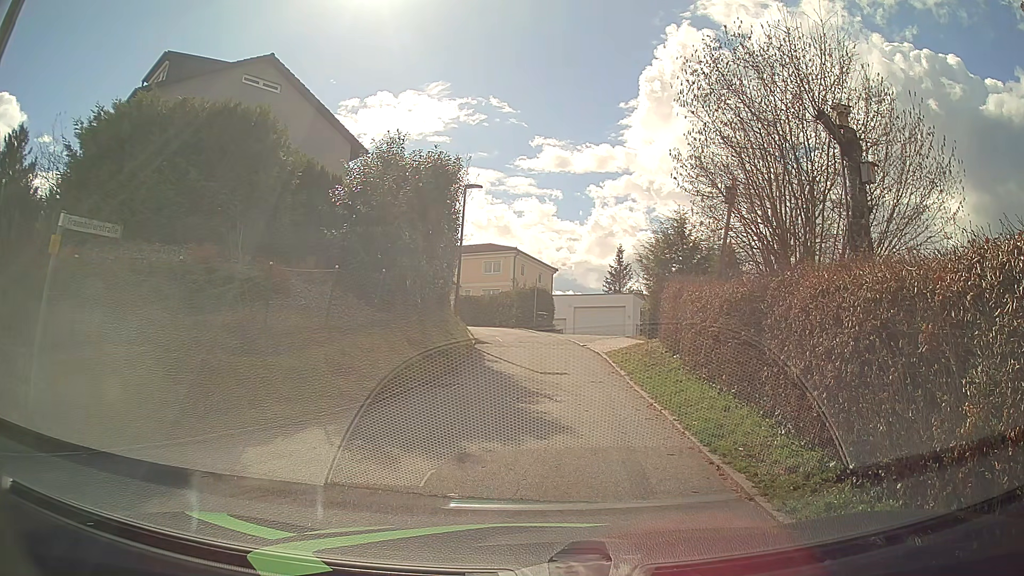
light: Day
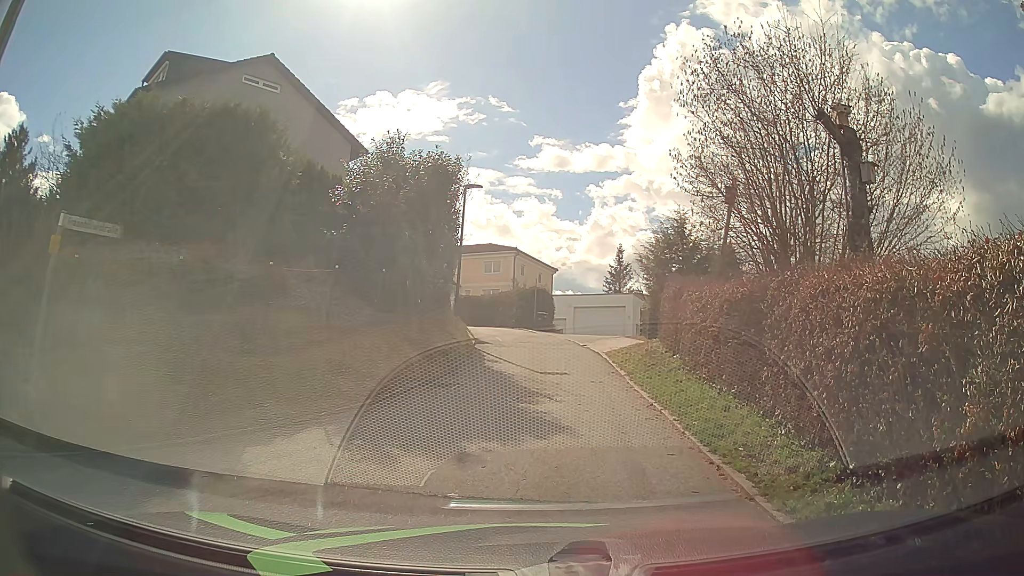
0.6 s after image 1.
(0.0, 0.0) m; 0°
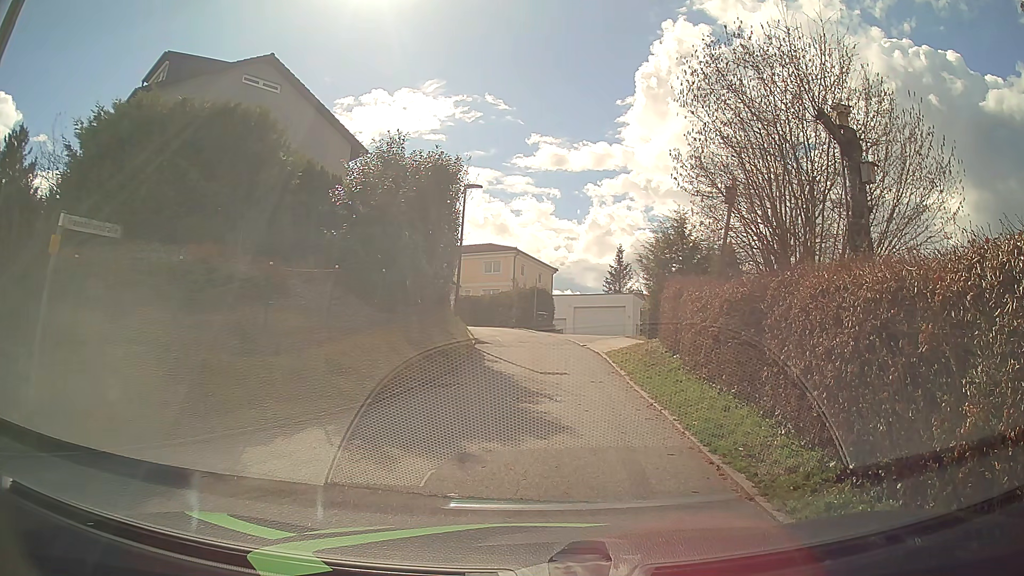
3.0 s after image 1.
(0.0, 0.0) m; 0°
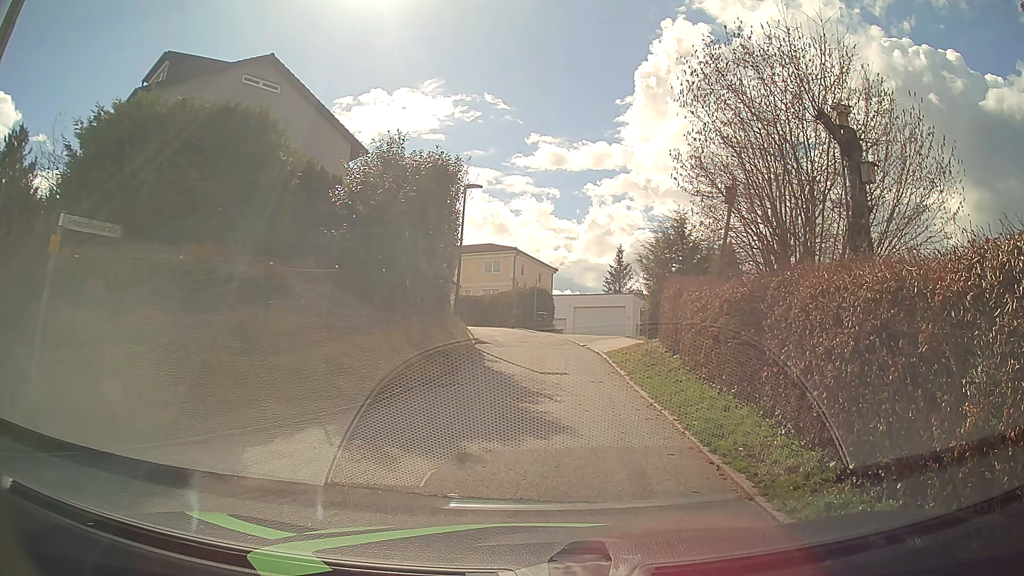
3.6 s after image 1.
(0.0, 0.0) m; 0°
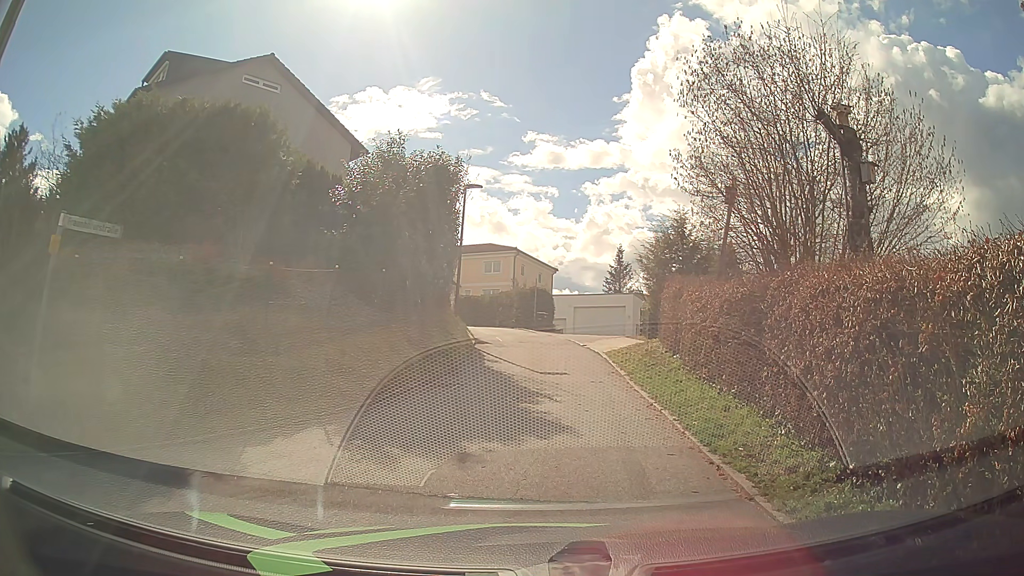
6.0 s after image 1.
(0.0, 0.0) m; 0°
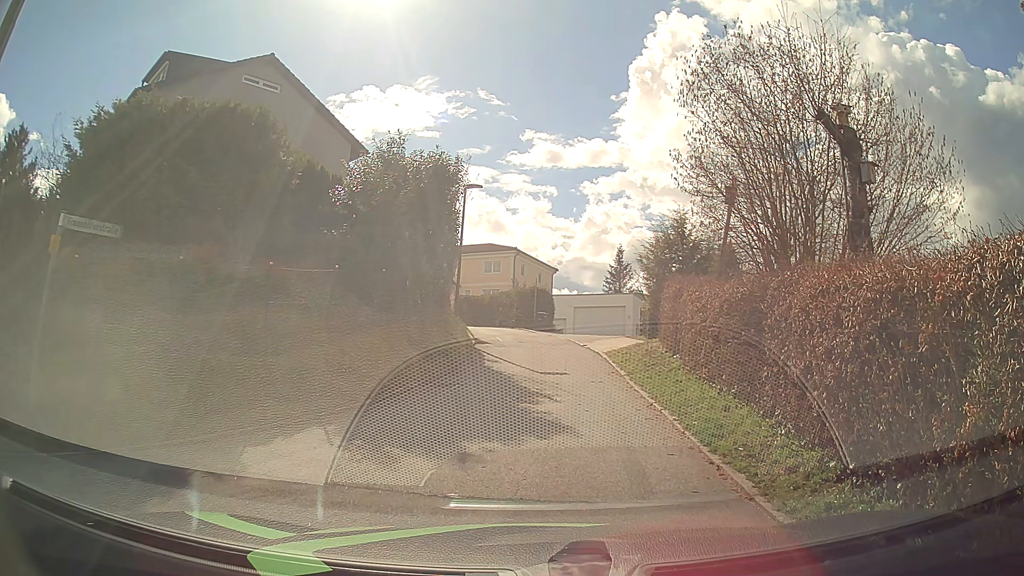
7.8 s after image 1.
(0.0, 0.0) m; 0°
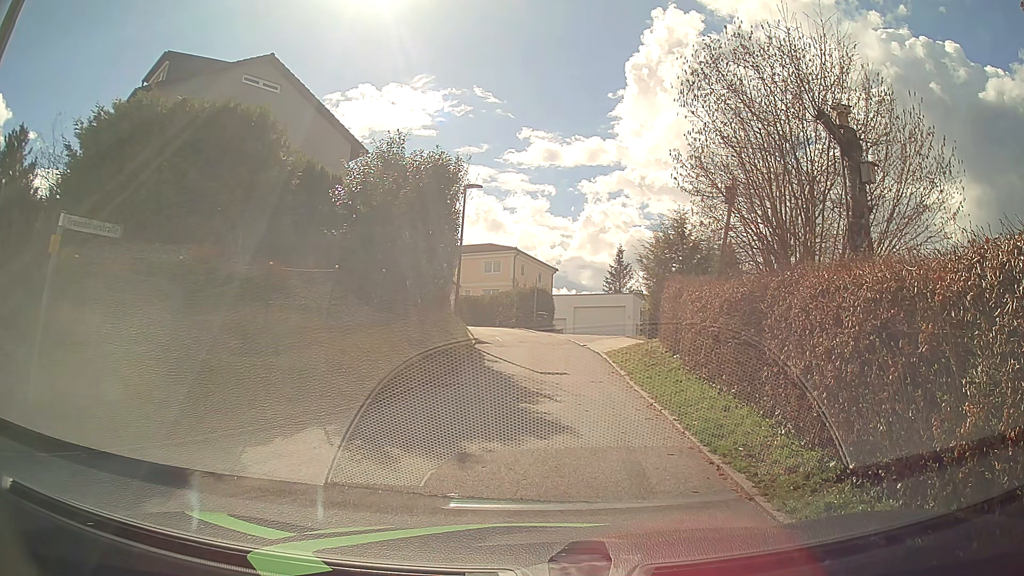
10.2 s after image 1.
(0.0, 0.0) m; 0°
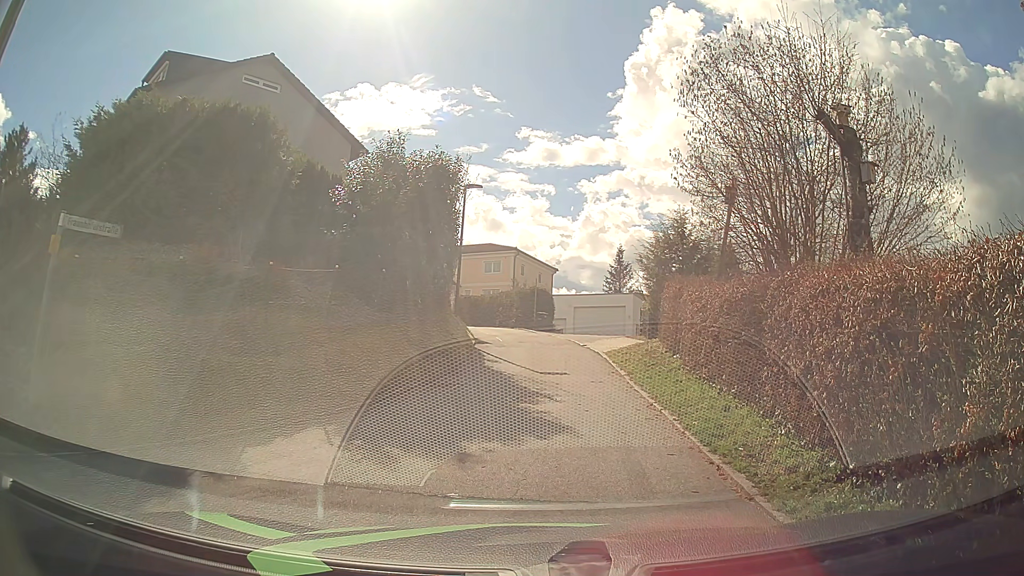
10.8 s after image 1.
(0.0, 0.0) m; 0°
